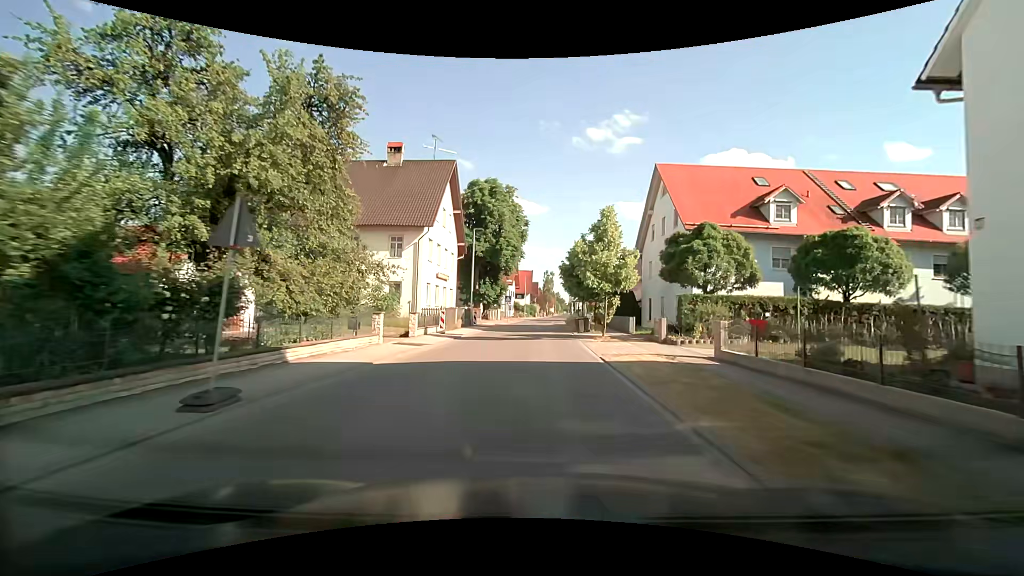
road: tertiary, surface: asphalt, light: Day
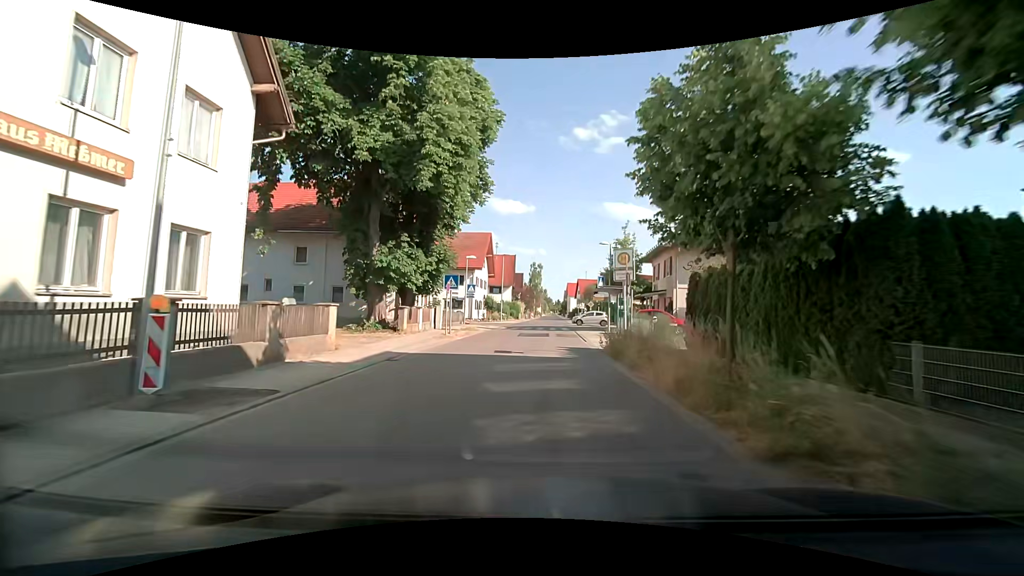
(-0.1, +34.2) m; +1°
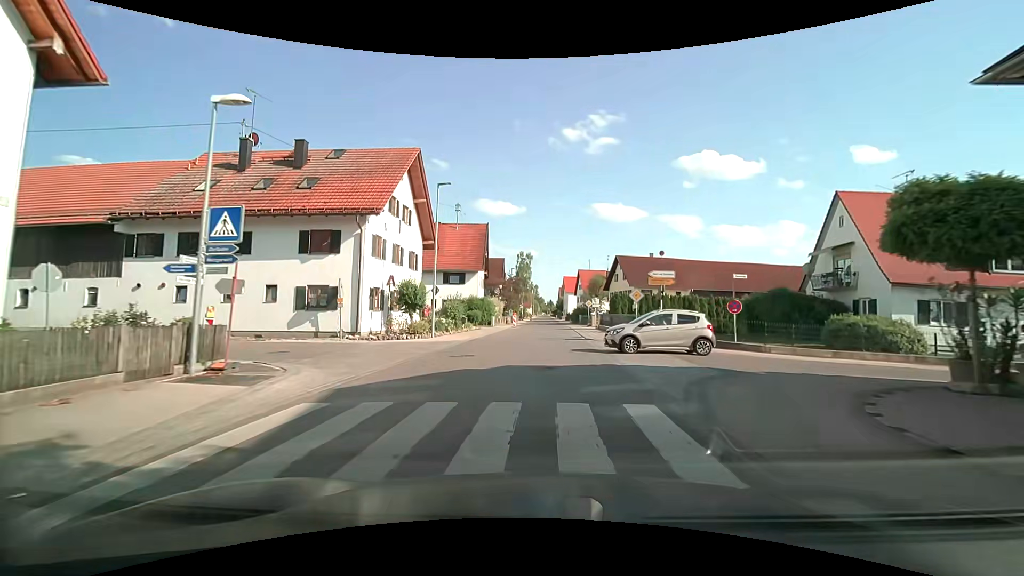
(+0.7, +33.9) m; +1°
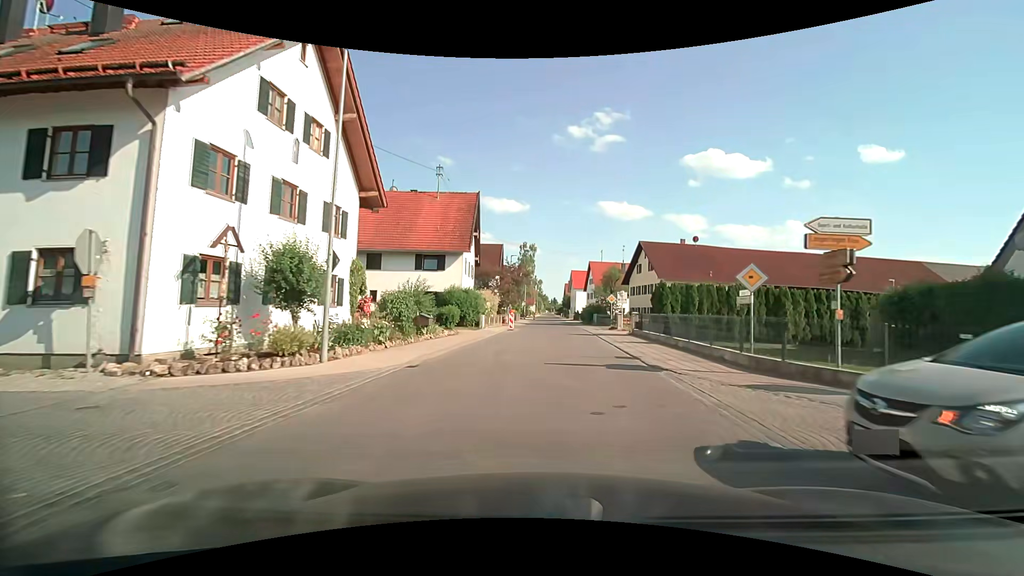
(-0.1, +13.8) m; -1°
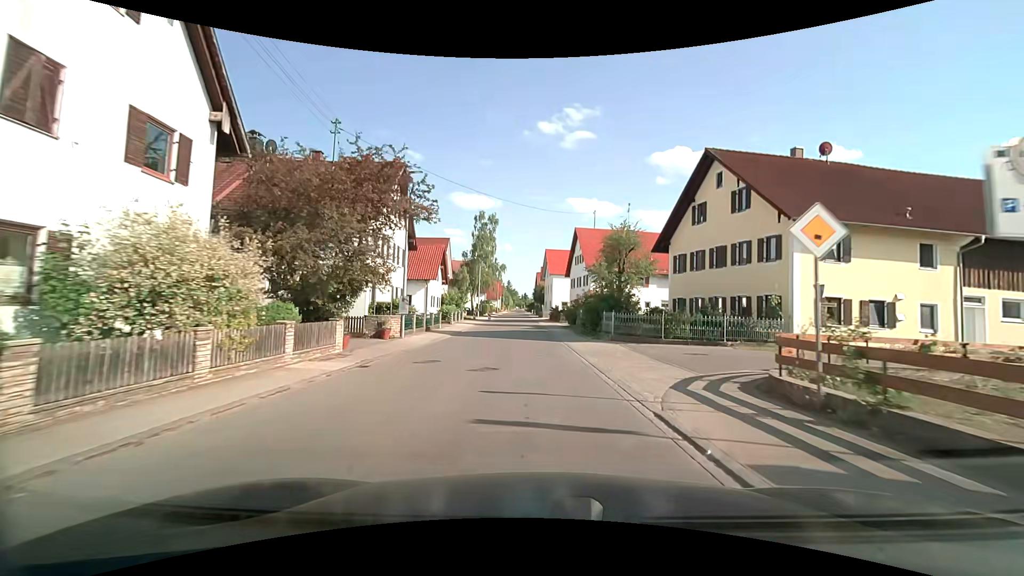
(+2.0, +35.1) m; +4°
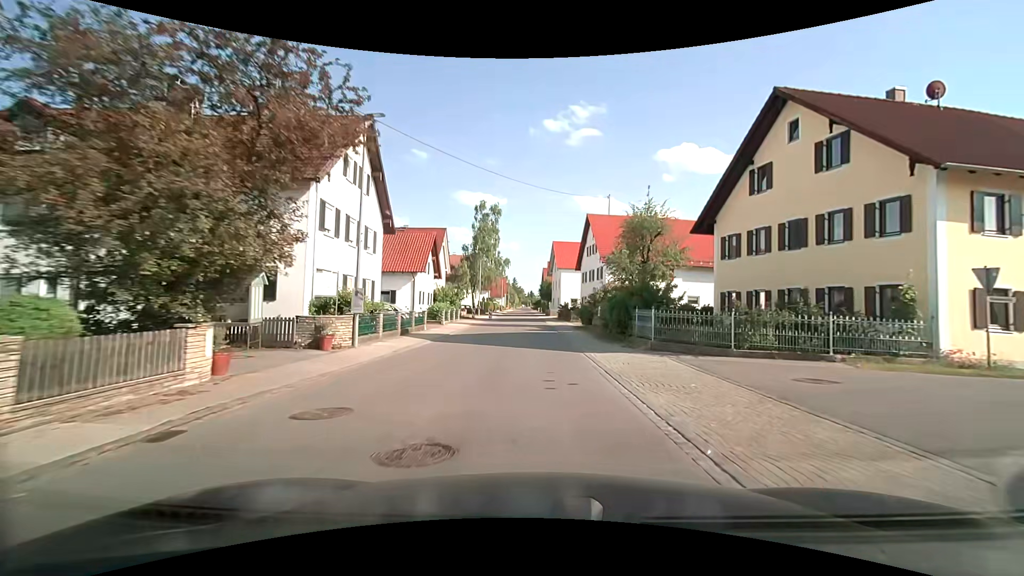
(0.0, +7.1) m; 0°
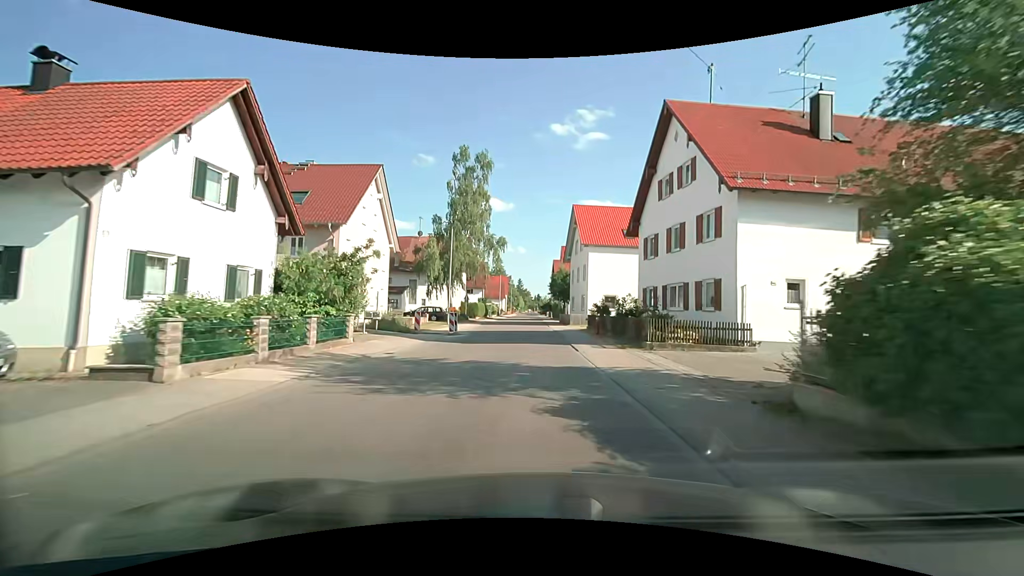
(-0.6, +29.1) m; -2°
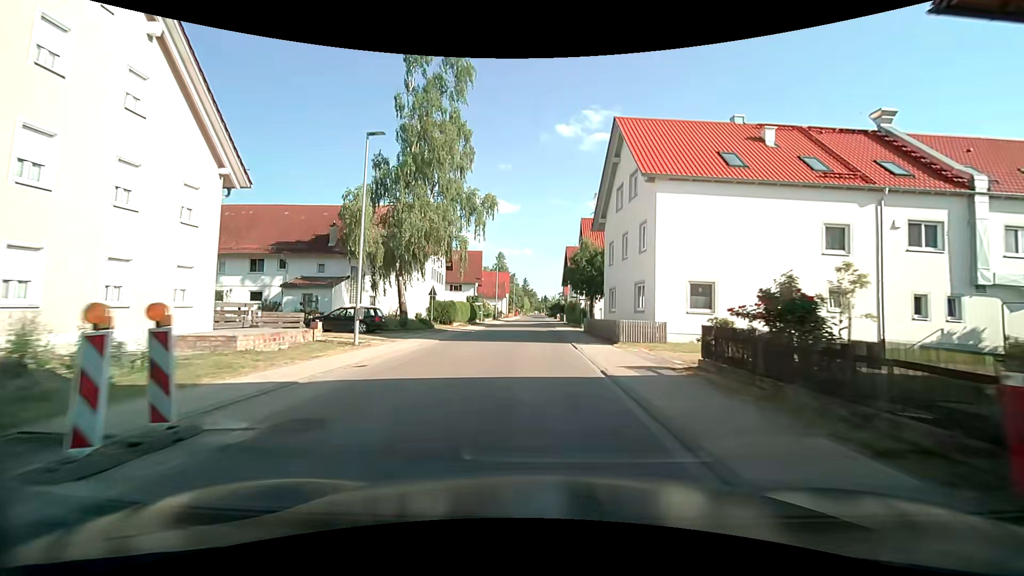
(-0.1, +22.1) m; 0°
(0, +10) (0, +20) (0, +30) (0, +40) (0, +50) (0, +60) (0, +70) (0, +80) (0, +90) (0, +100) m
